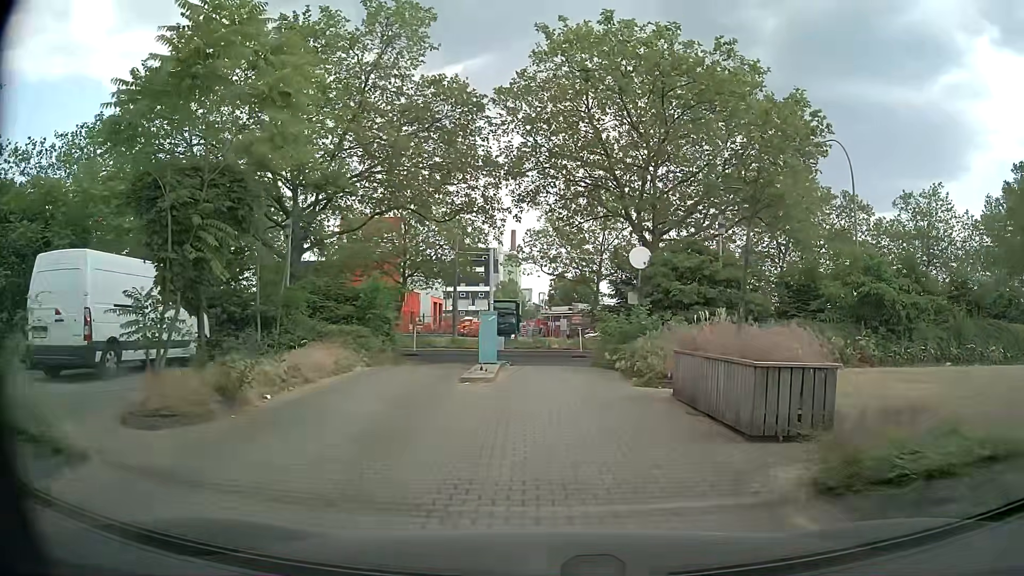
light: Day
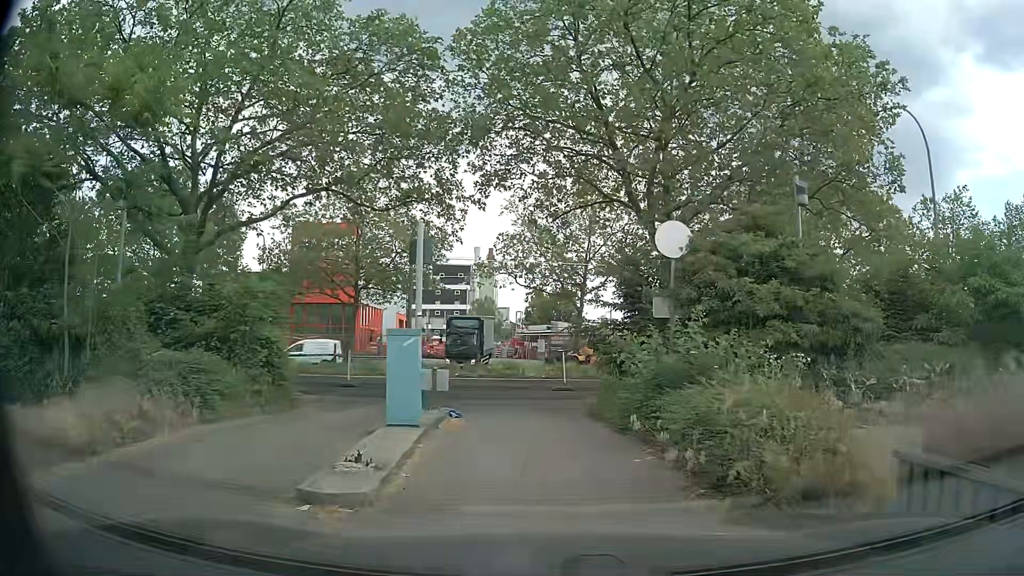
(+0.1, +7.6) m; +1°
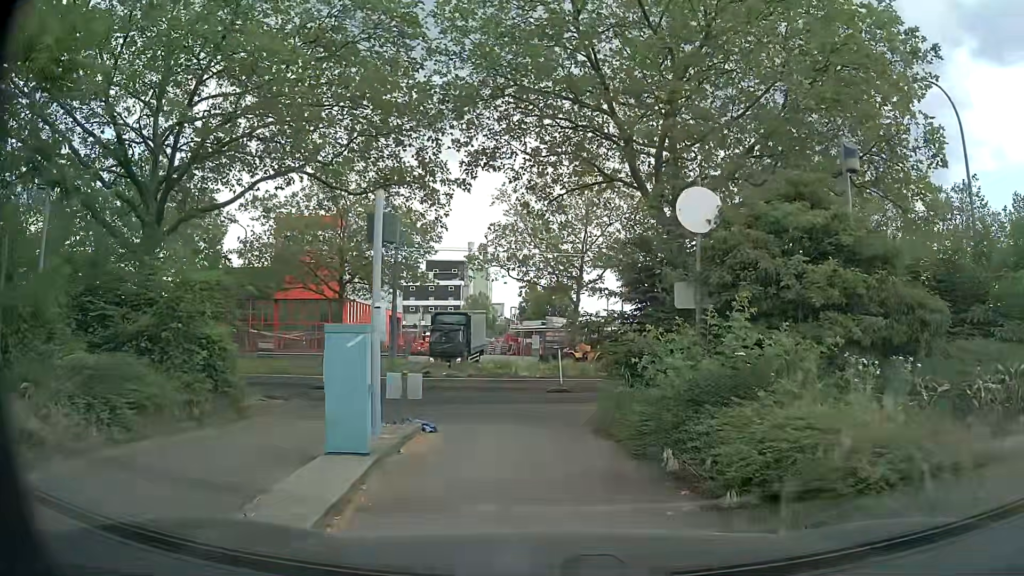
(0.0, +2.3) m; +1°
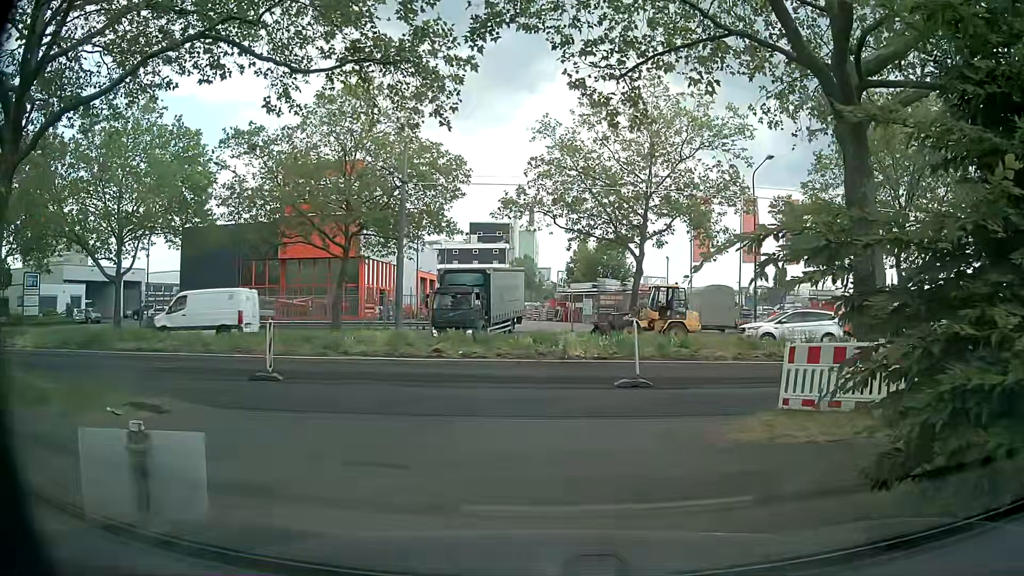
(-0.3, +8.1) m; -3°
